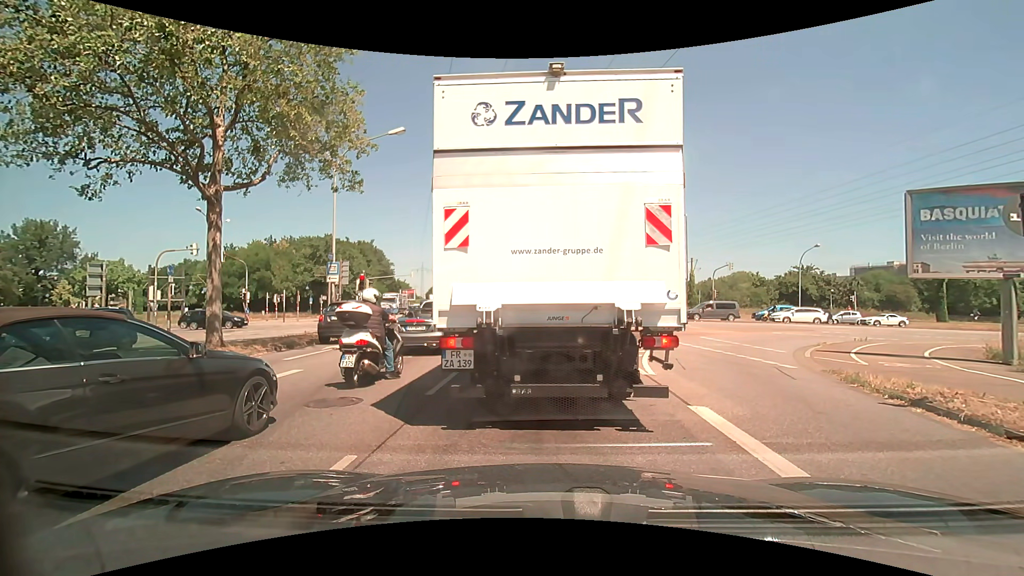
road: primary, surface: asphalt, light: Day
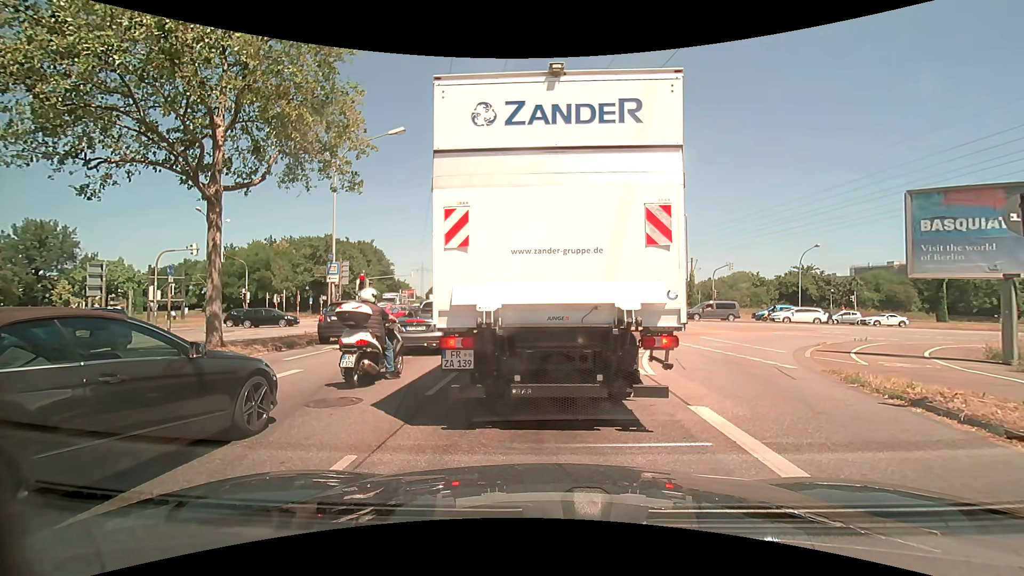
(0.0, 0.0) m; 0°
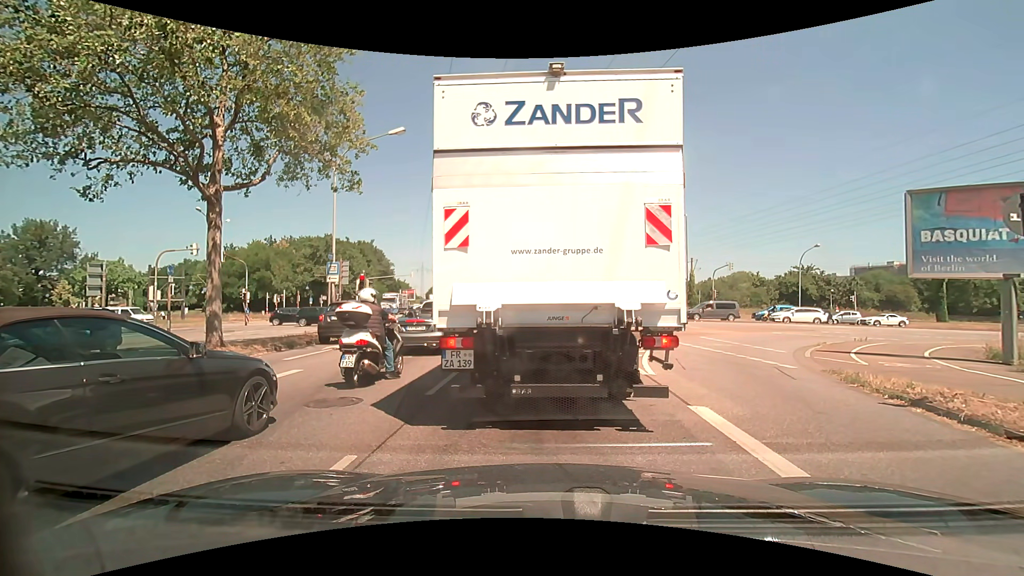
(0.0, 0.0) m; 0°
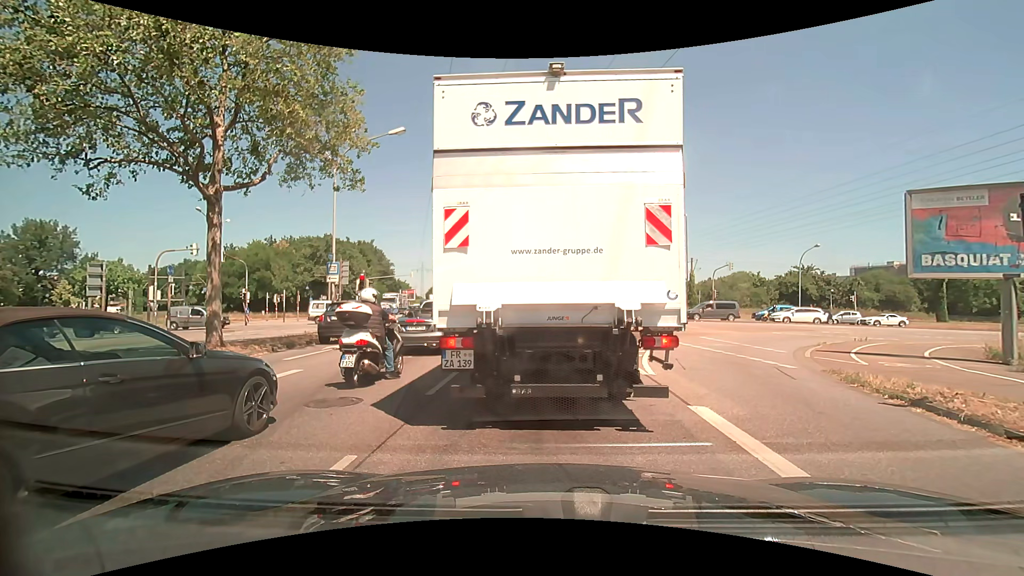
(0.0, 0.0) m; 0°
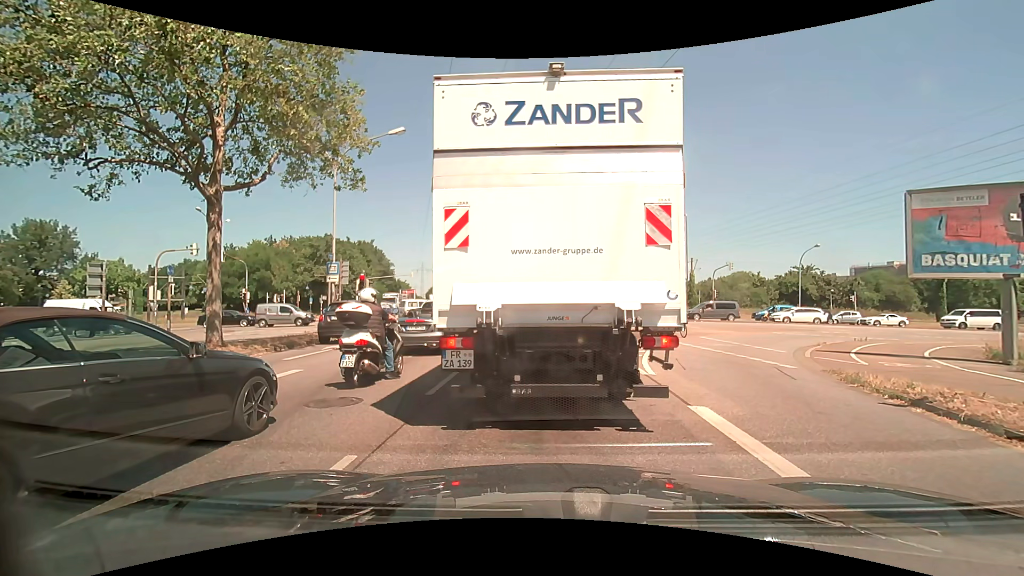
(0.0, 0.0) m; 0°
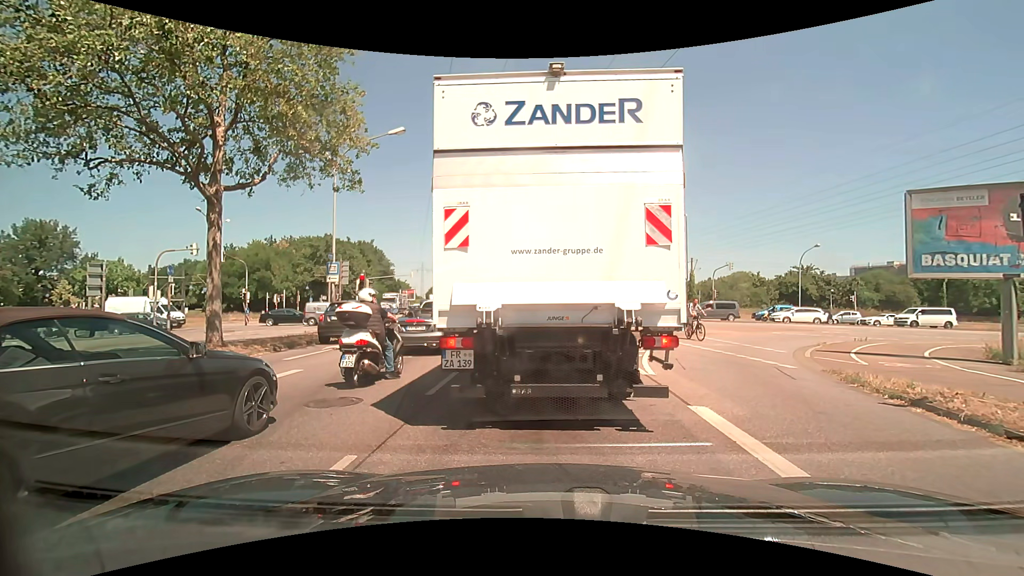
(0.0, 0.0) m; 0°
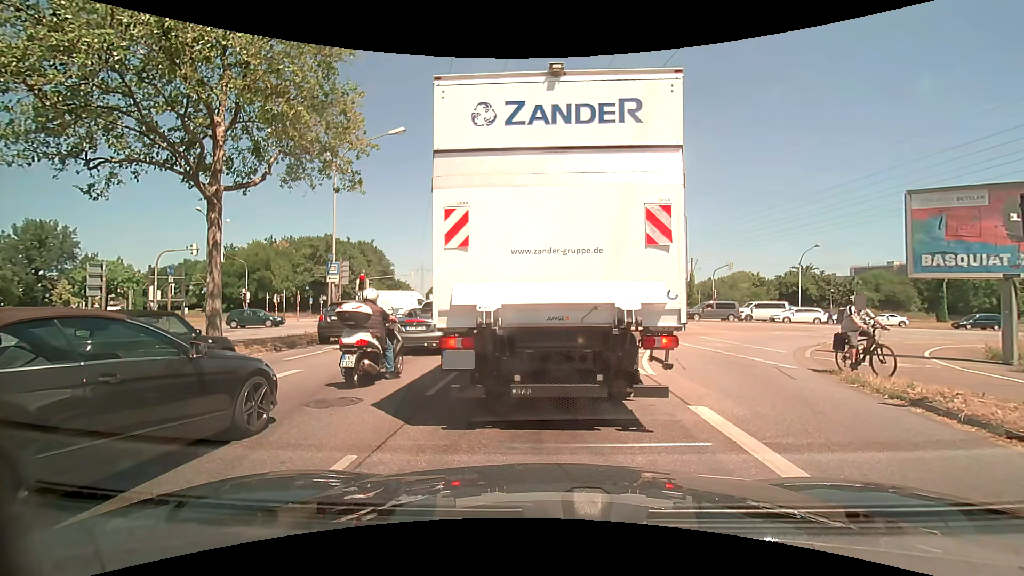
(0.0, 0.0) m; 0°
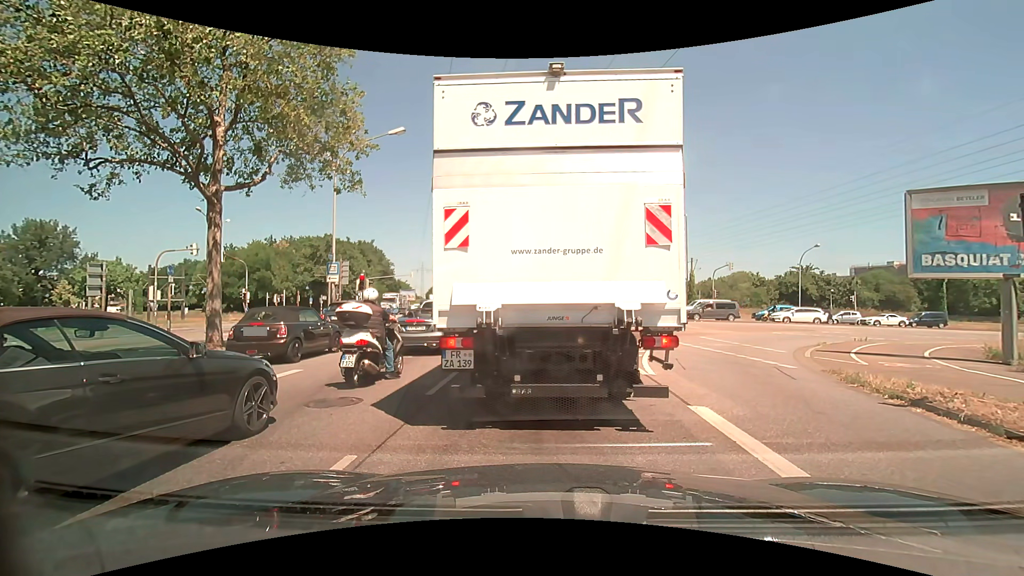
(0.0, 0.0) m; 0°
(0, +10) (0, +20) (0, +30) (0, +40) (0, +50) (0, +60) (0, +70) (0, +80) (-1, +90) (-2, +100) m
